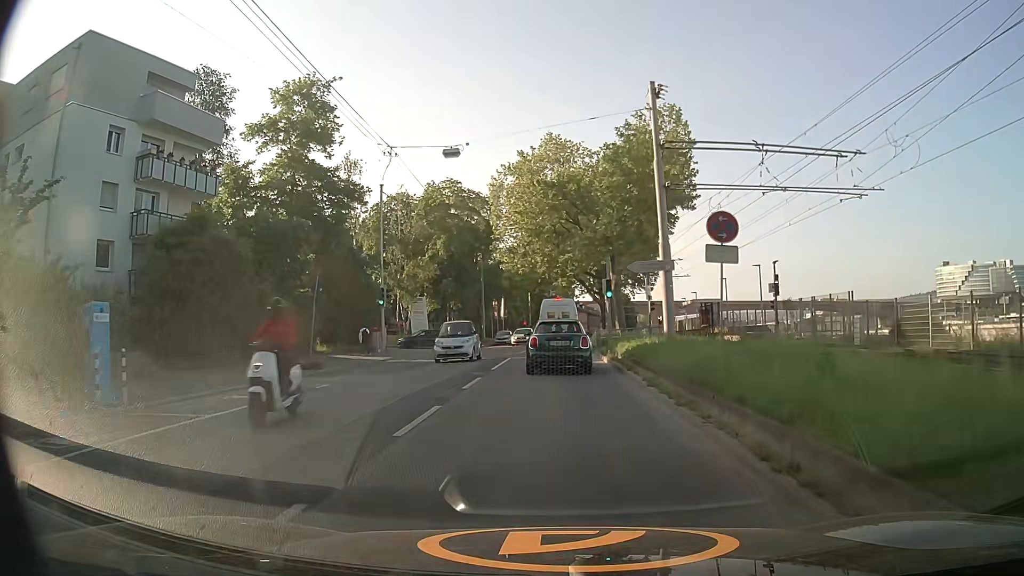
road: secondary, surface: asphalt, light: Day
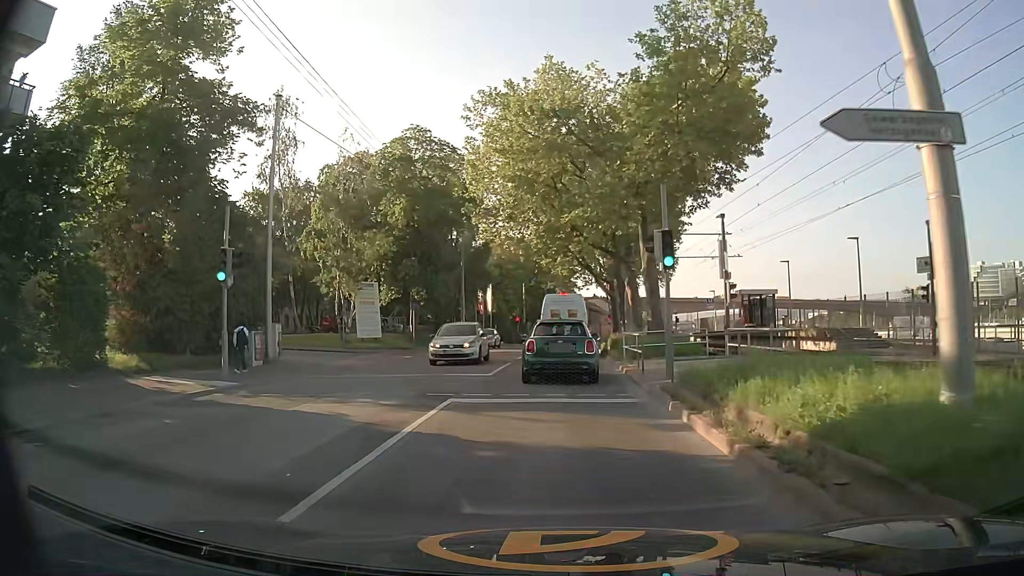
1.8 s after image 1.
(0.0, +15.8) m; 0°
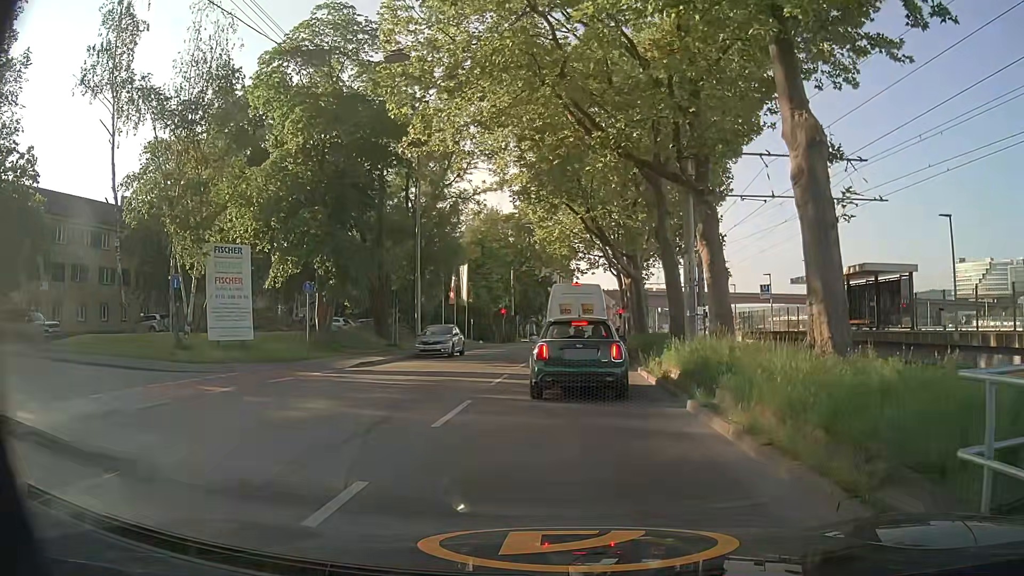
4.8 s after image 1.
(0.0, +18.3) m; +2°
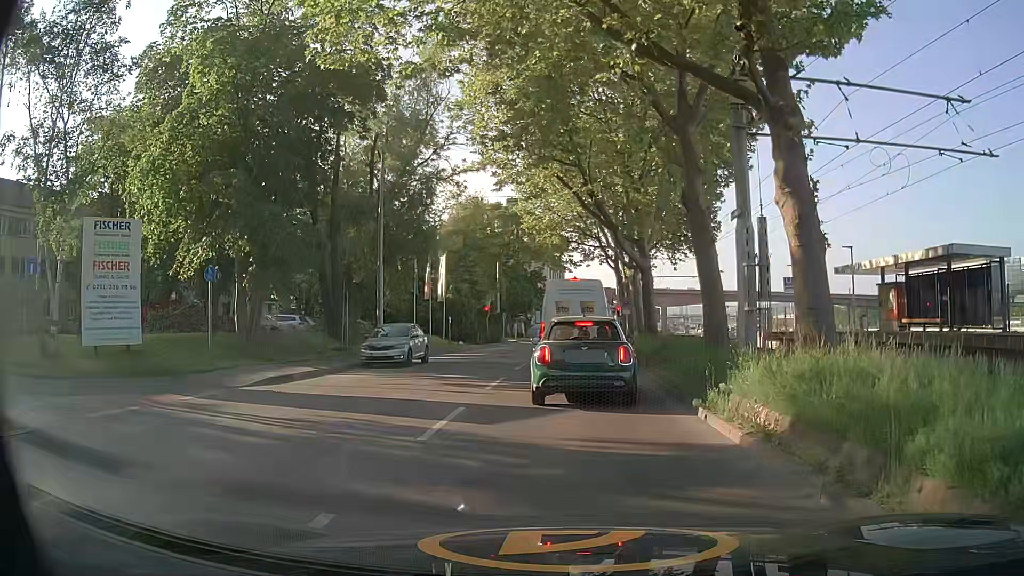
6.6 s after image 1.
(-0.1, +7.0) m; -1°
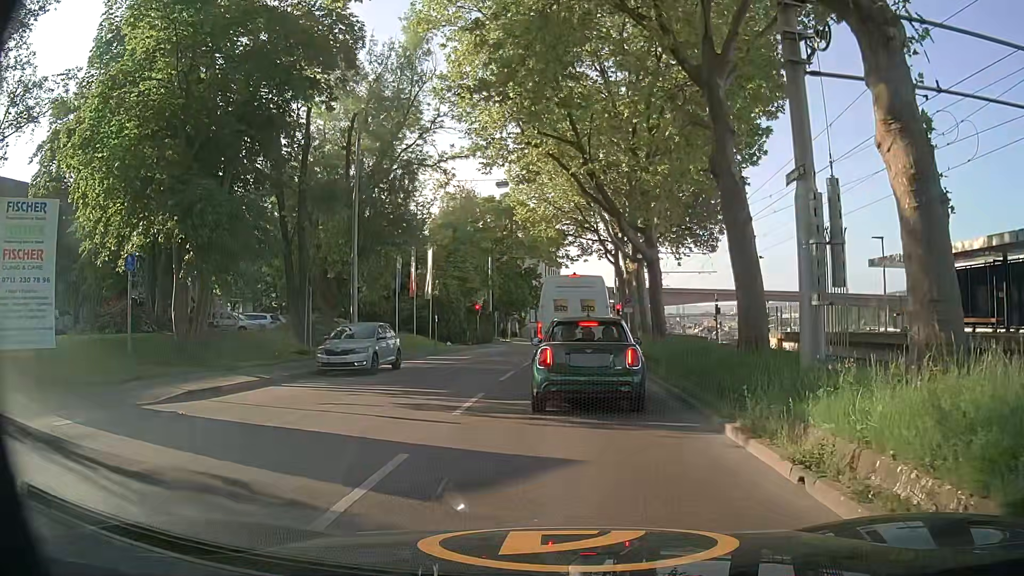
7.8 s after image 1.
(0.0, +3.8) m; 0°
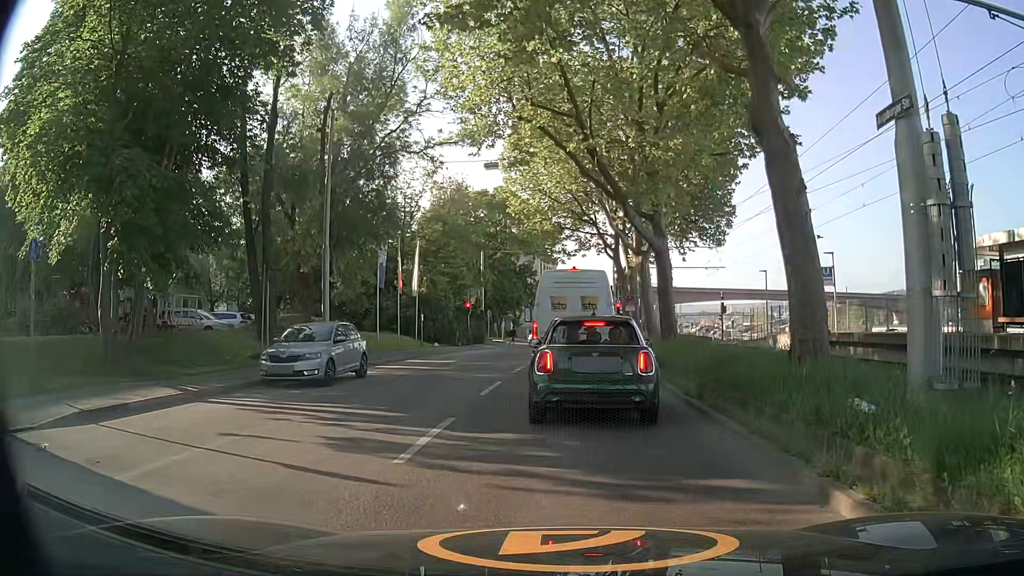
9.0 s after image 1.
(+0.1, +3.5) m; +2°
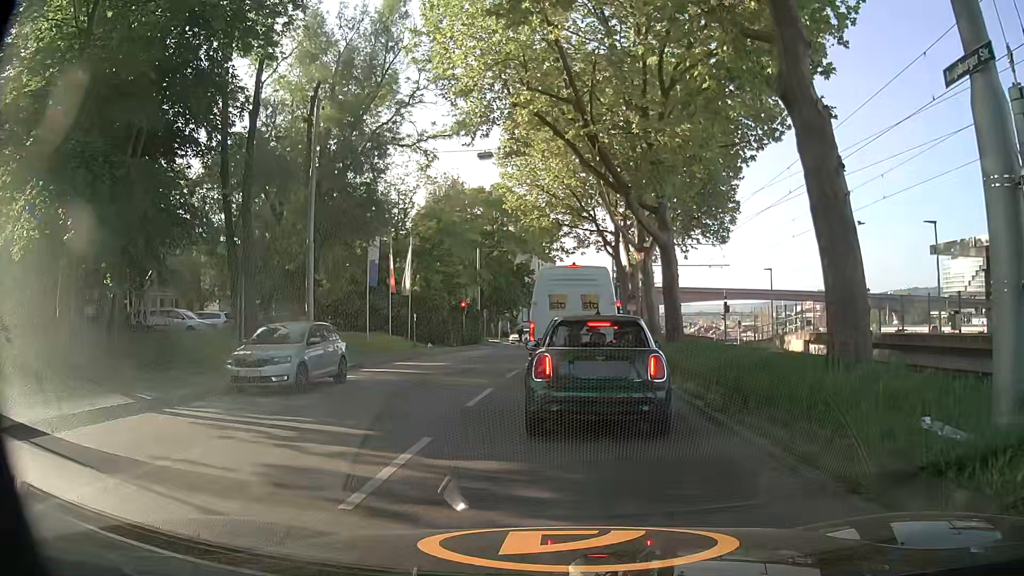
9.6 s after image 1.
(0.0, +1.6) m; 0°
